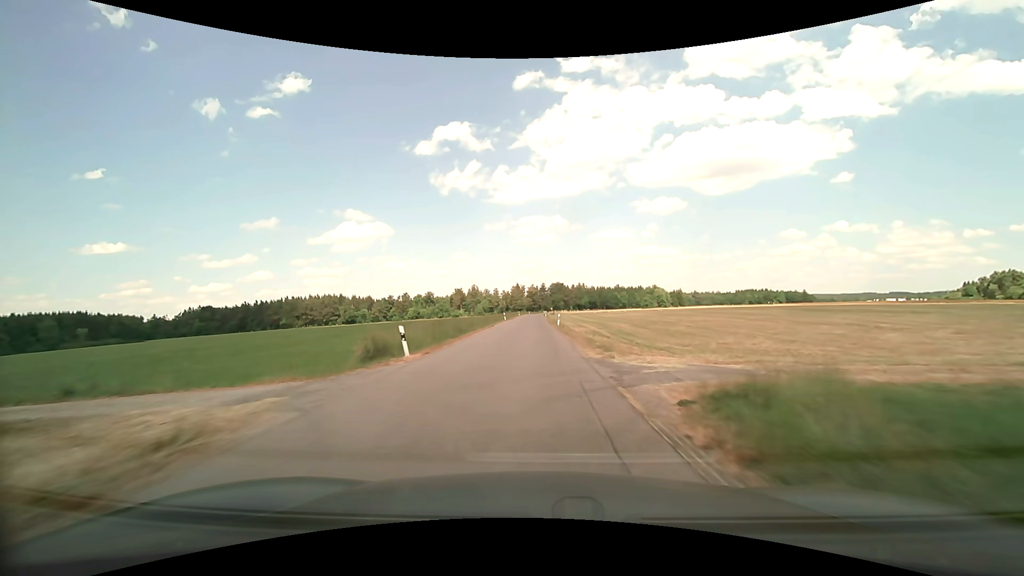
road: unclassified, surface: asphalt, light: Day
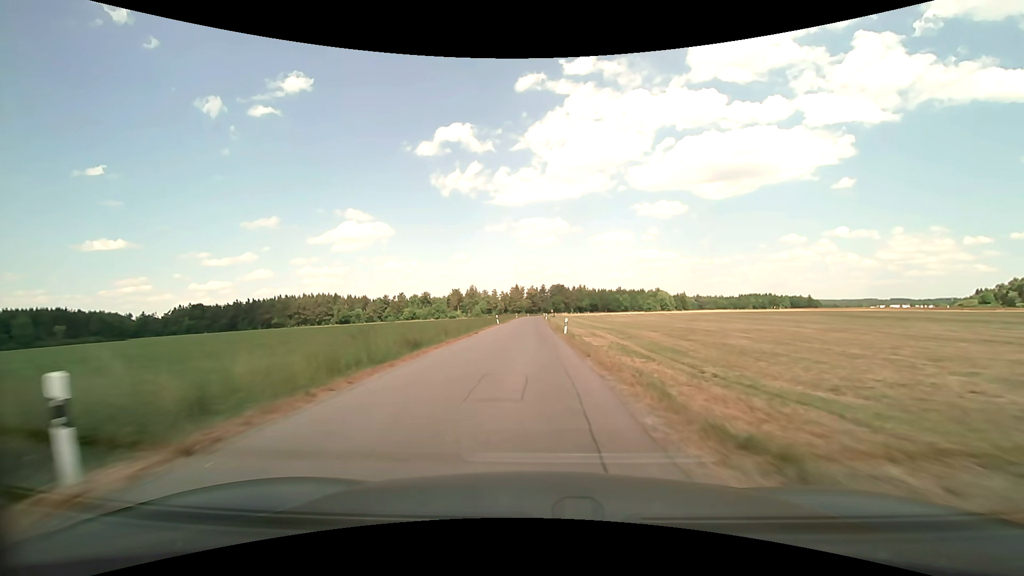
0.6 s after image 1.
(0.0, +11.1) m; 0°
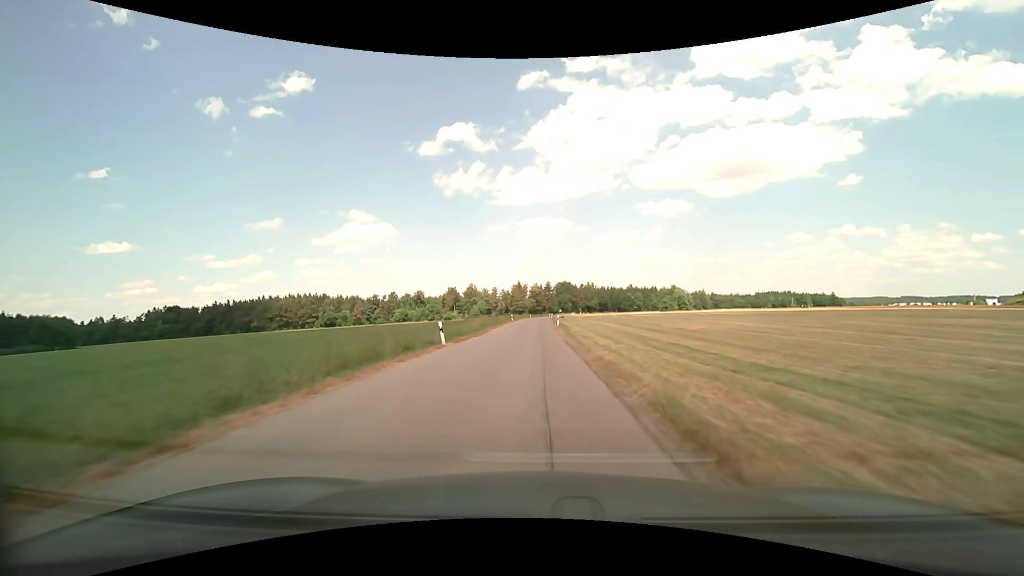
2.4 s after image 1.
(0.0, +33.5) m; 0°
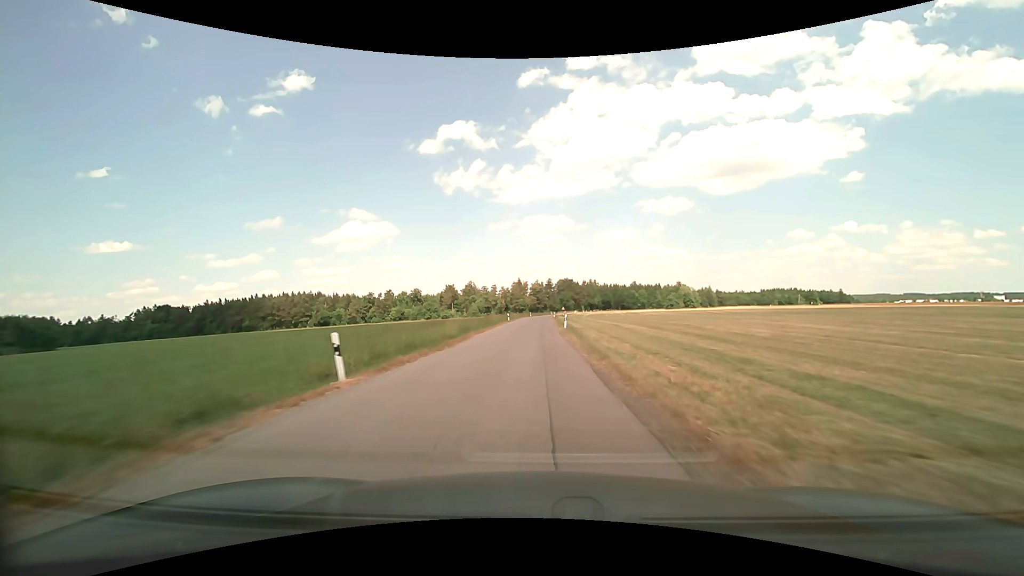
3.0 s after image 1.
(0.0, +11.2) m; 0°
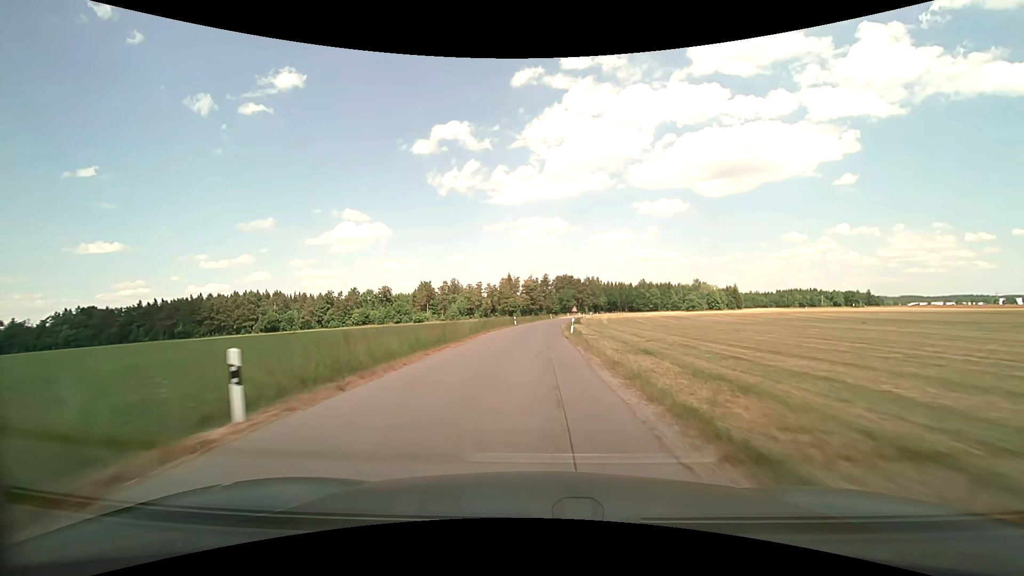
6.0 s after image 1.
(+0.1, +55.1) m; 0°
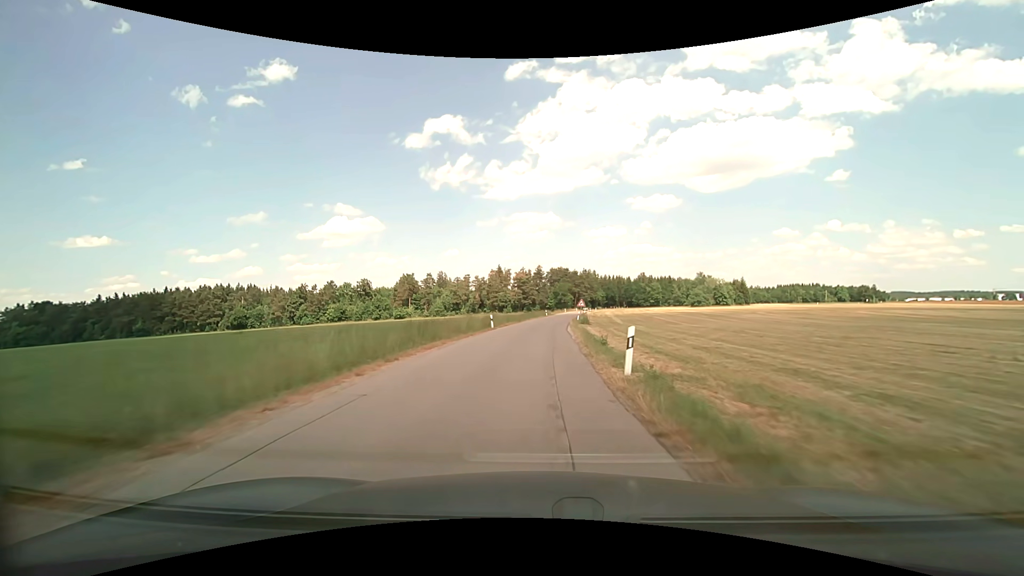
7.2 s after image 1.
(+0.1, +21.6) m; +1°
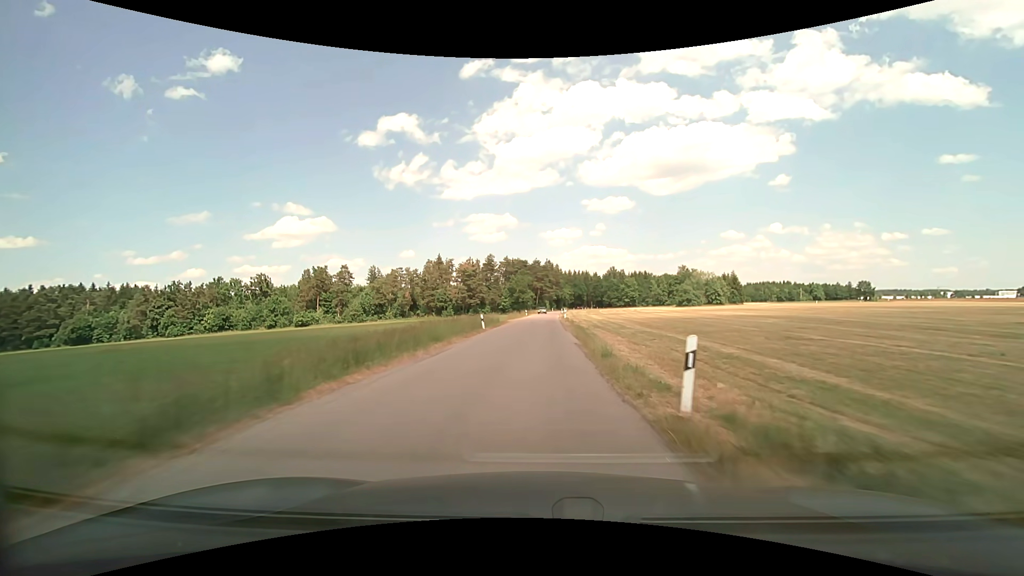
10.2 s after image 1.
(+2.0, +53.3) m; +5°
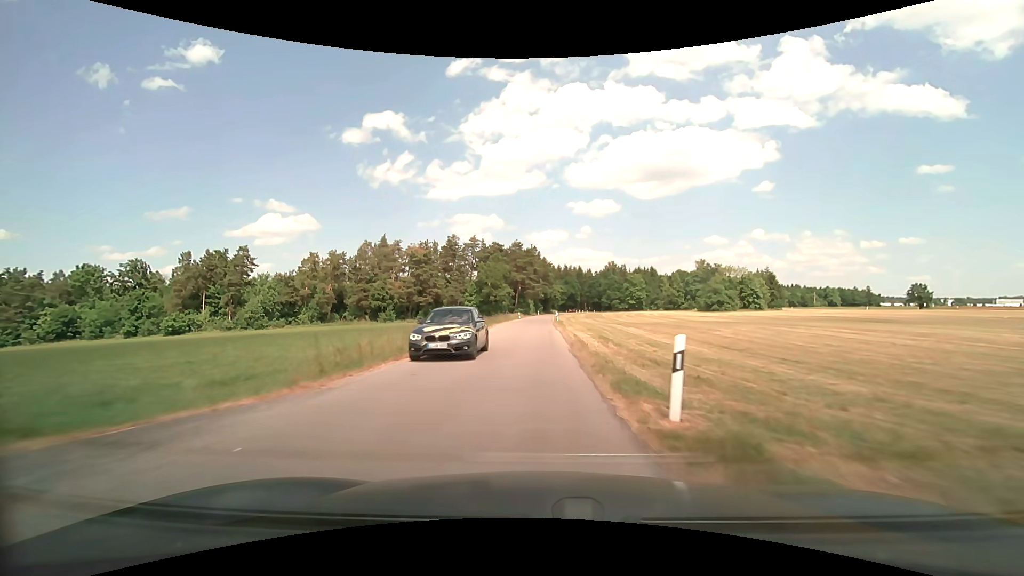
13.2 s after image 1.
(+1.1, +50.3) m; +2°
(0, +10) (0, +20) (0, +30) (0, +40) (0, +50) (0, +60) (+1, +70) (+1, +80) (+1, +90) (+2, +100) m
